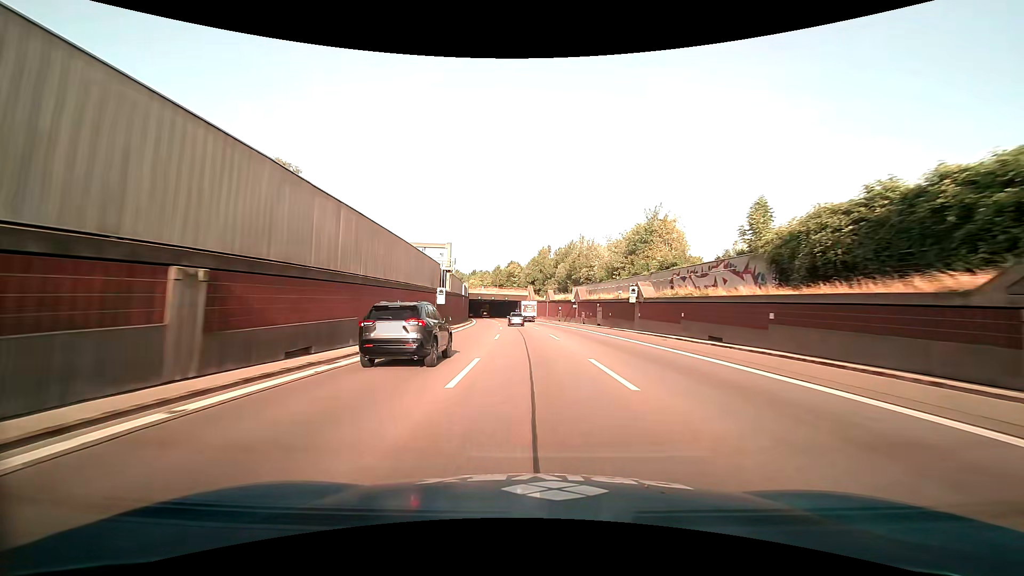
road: motorway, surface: asphalt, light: Day
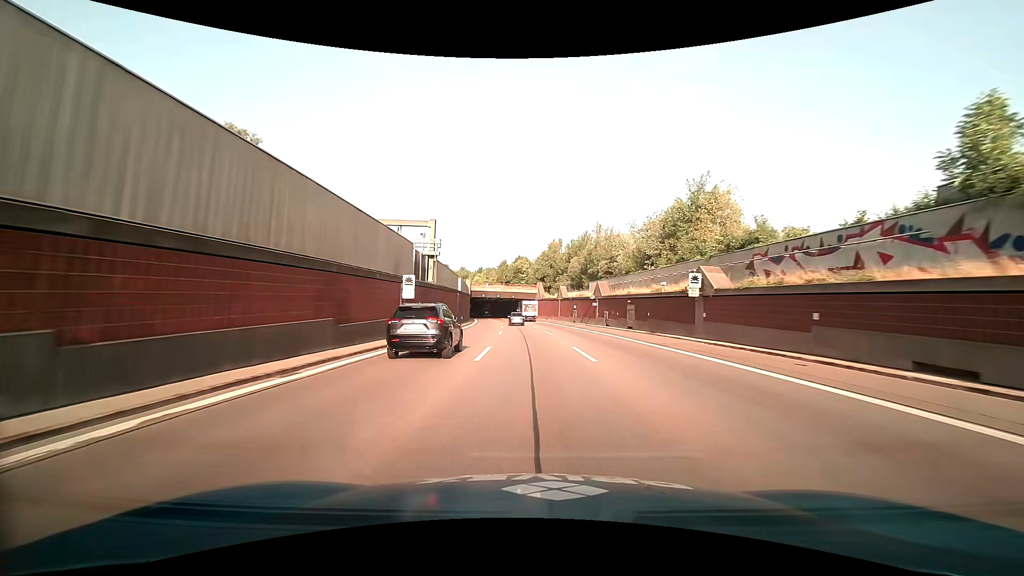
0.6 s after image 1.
(-0.1, +12.8) m; -1°
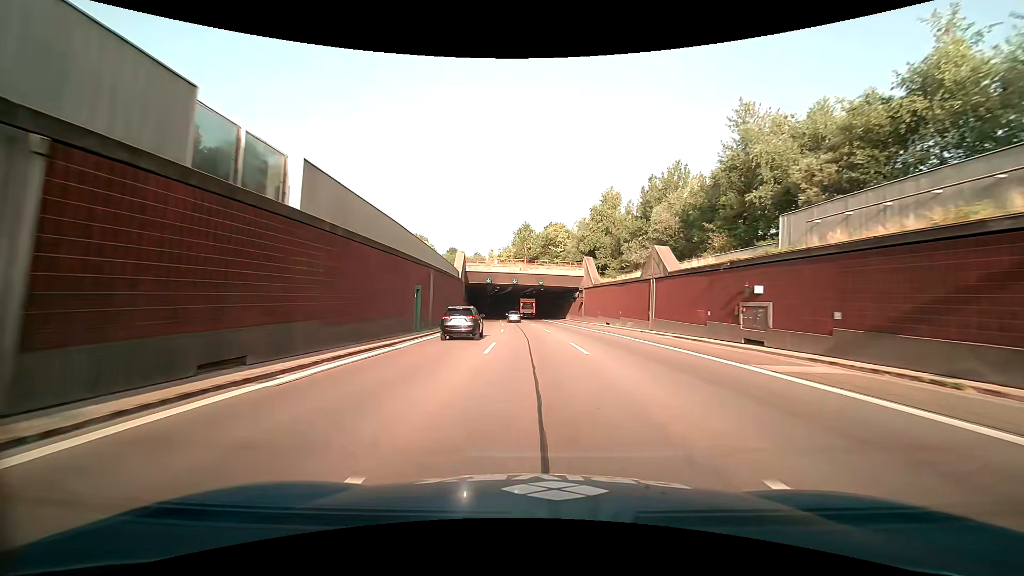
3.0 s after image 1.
(-1.6, +51.7) m; -3°
(0, +10) (0, +20) (0, +30) (-1, +40) (-1, +50) (-2, +60) (-3, +70) (-3, +80) (-4, +90) (-5, +100) m
